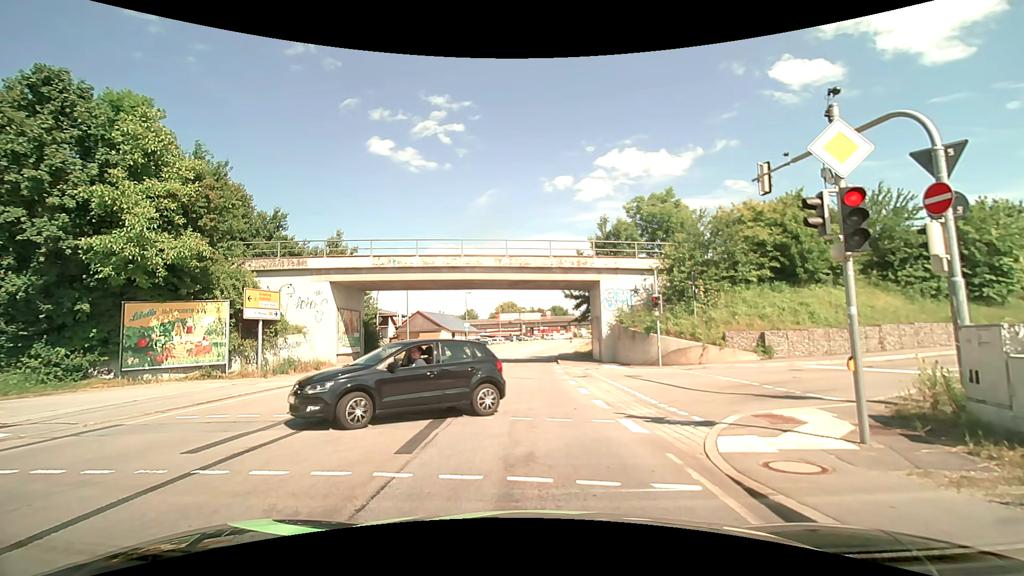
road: primary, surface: asphalt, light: Day
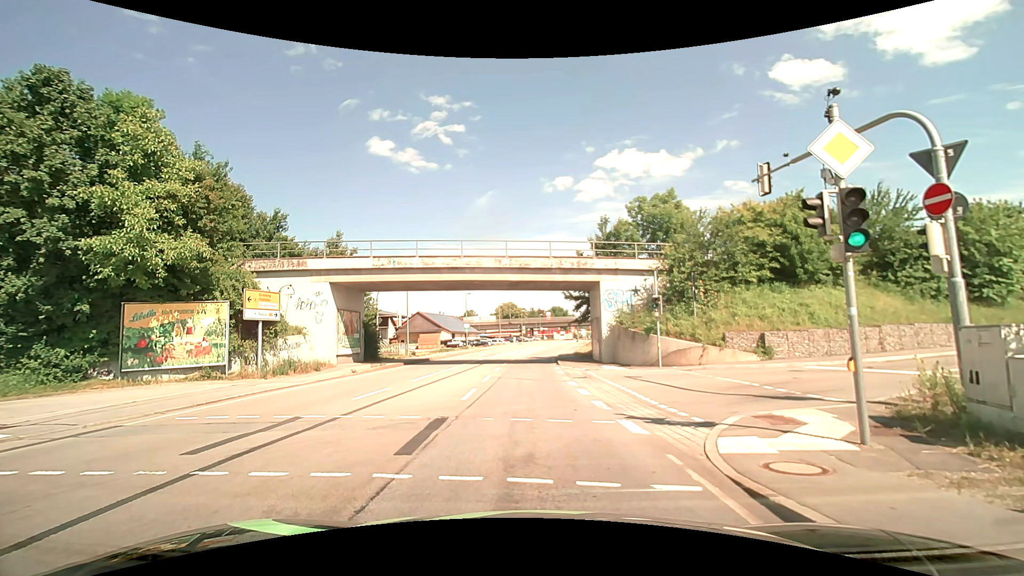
(0.0, 0.0) m; 0°
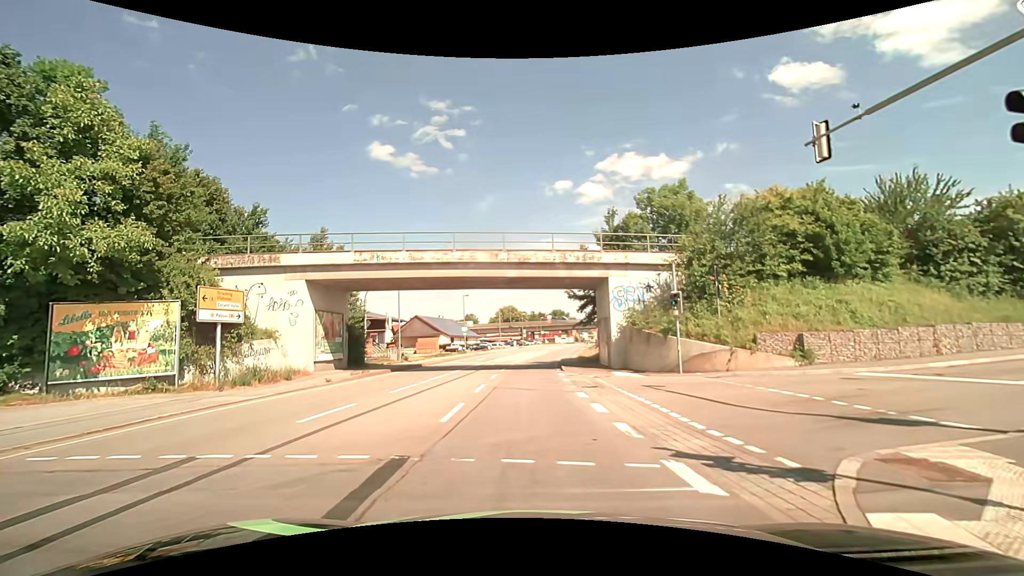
(+0.1, +3.4) m; +1°
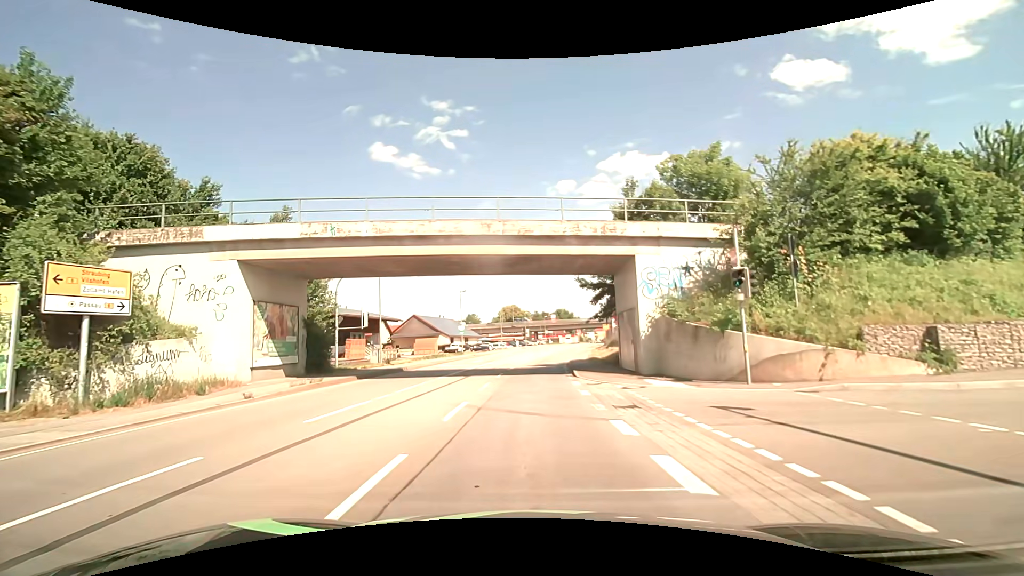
(-0.1, +6.4) m; -1°
